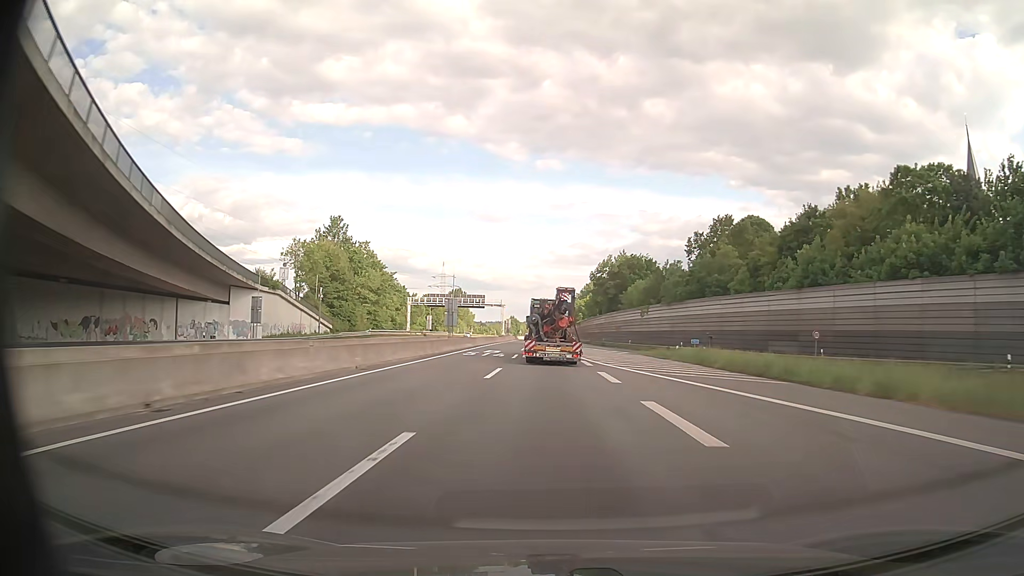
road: motorway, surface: asphalt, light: Day
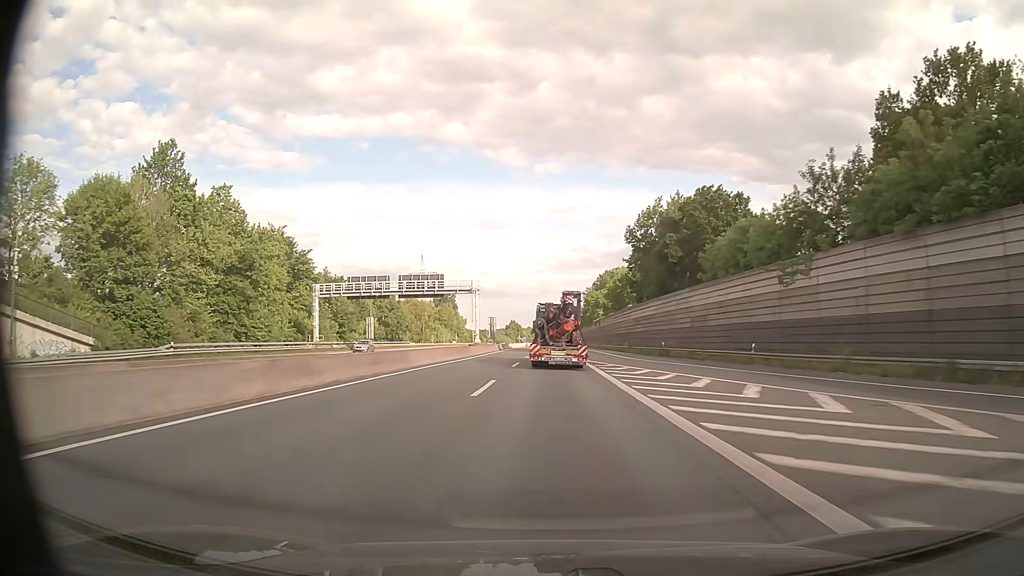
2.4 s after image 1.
(-0.3, +59.4) m; 0°
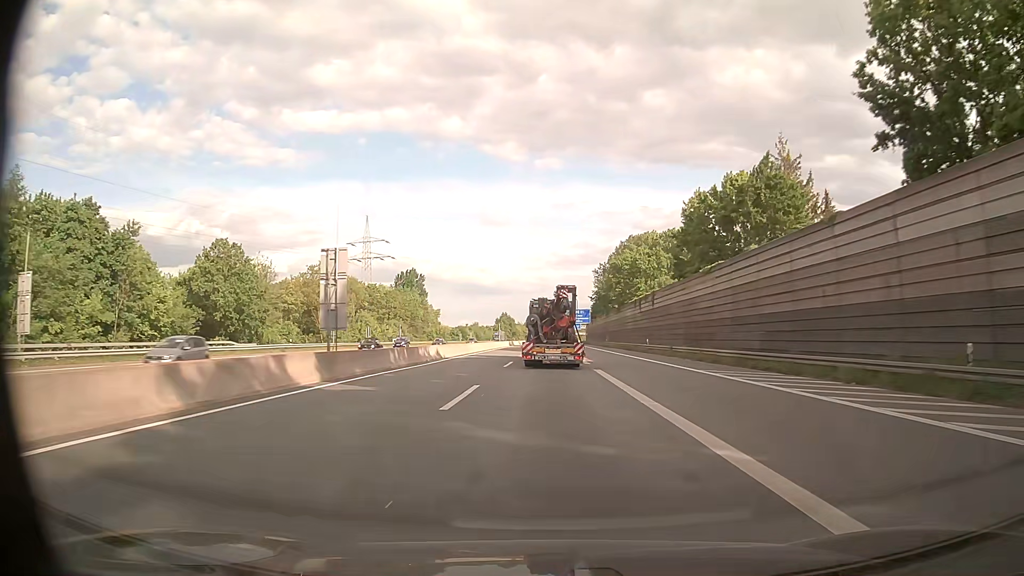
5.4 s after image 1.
(0.0, +75.8) m; 0°
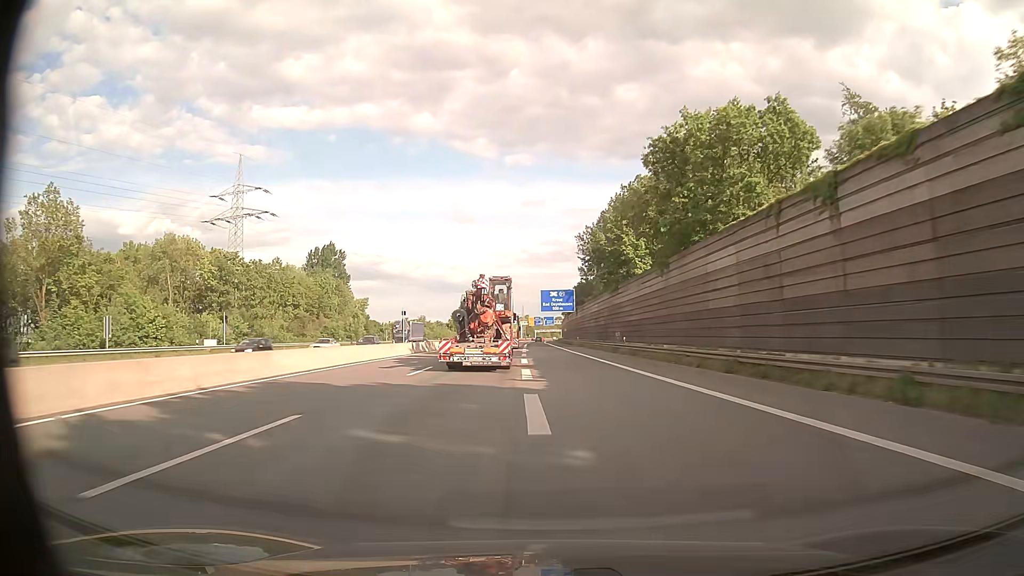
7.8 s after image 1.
(+1.8, +61.9) m; +3°
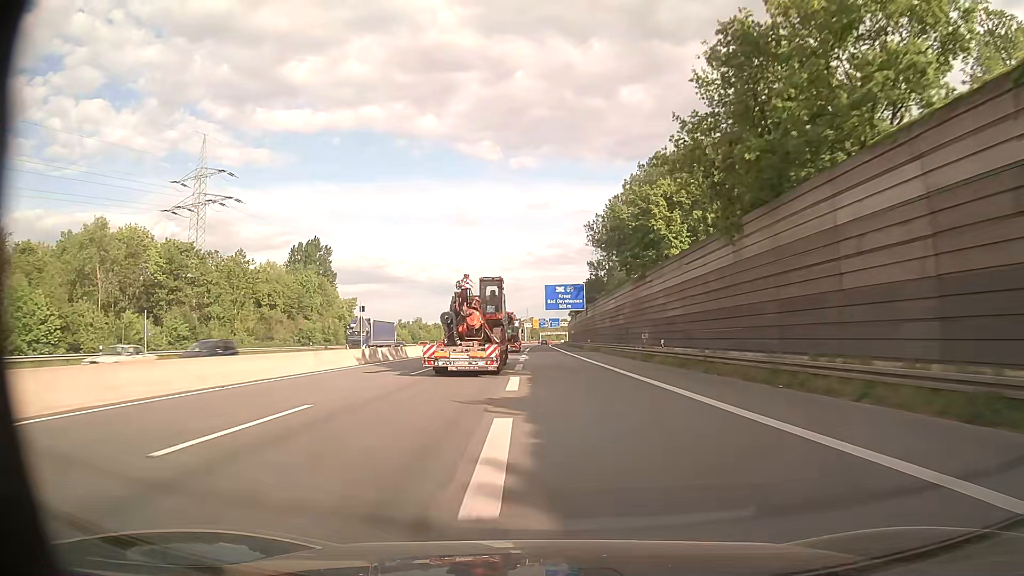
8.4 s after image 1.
(0.0, +15.6) m; 0°
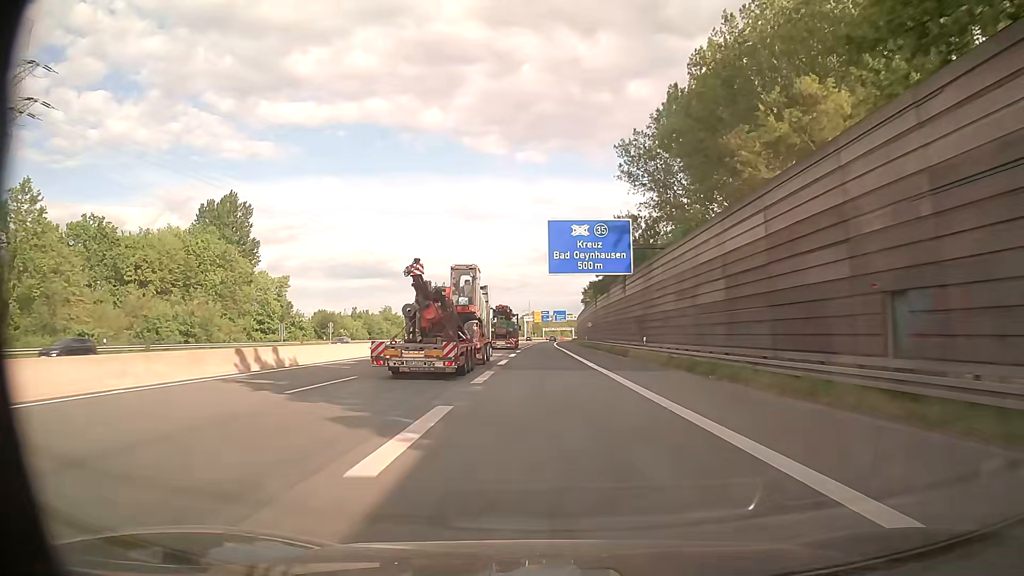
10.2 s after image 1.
(-0.3, +46.9) m; -1°
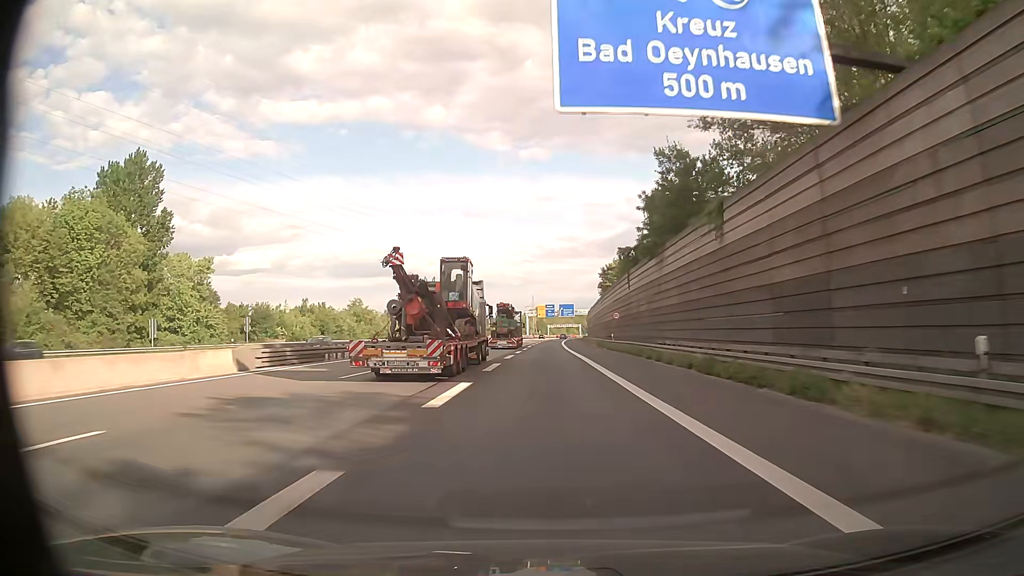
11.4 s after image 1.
(0.0, +30.9) m; 0°
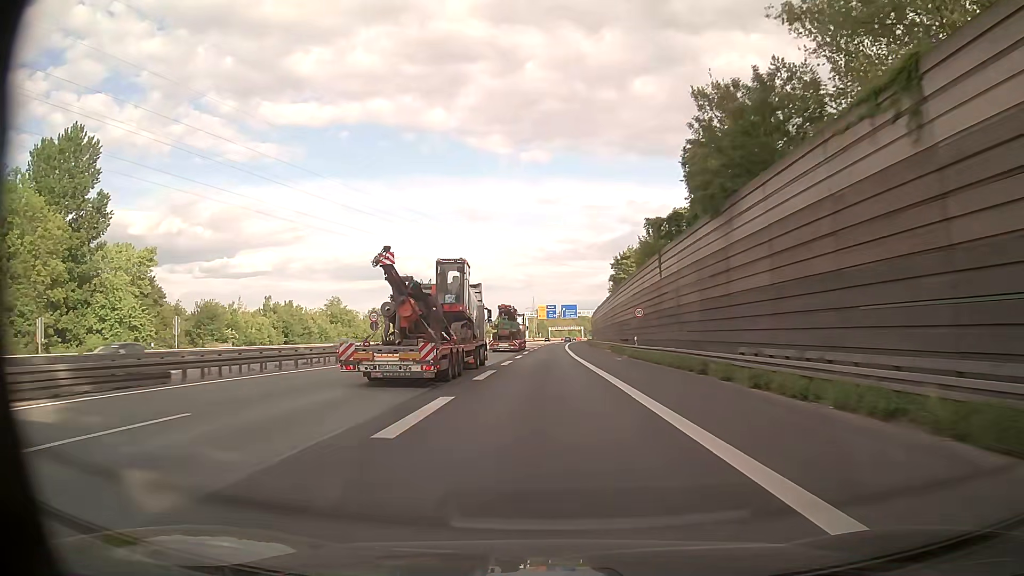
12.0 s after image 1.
(0.0, +15.3) m; 0°
(0, +10) (0, +20) (0, +30) (0, +40) (0, +50) (0, +60) (0, +70) (0, +80) (0, +90) (0, +100) m
